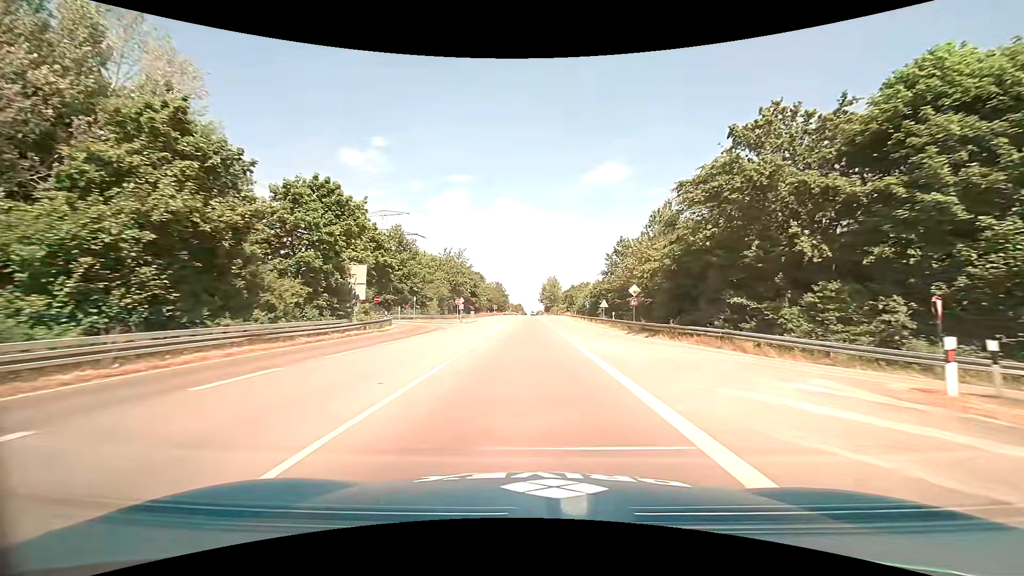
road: primary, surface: asphalt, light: Day
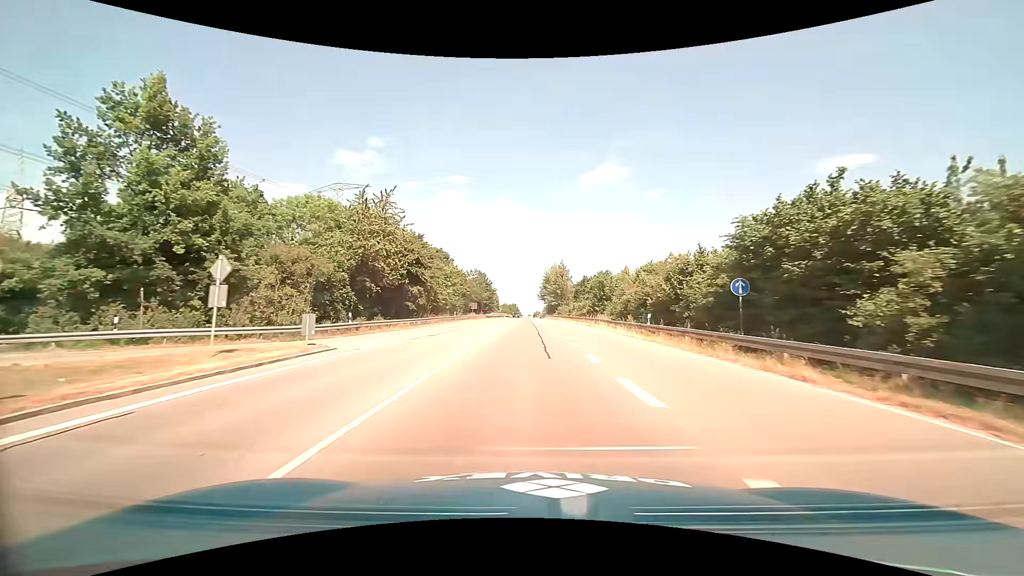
(-0.1, +47.8) m; +1°
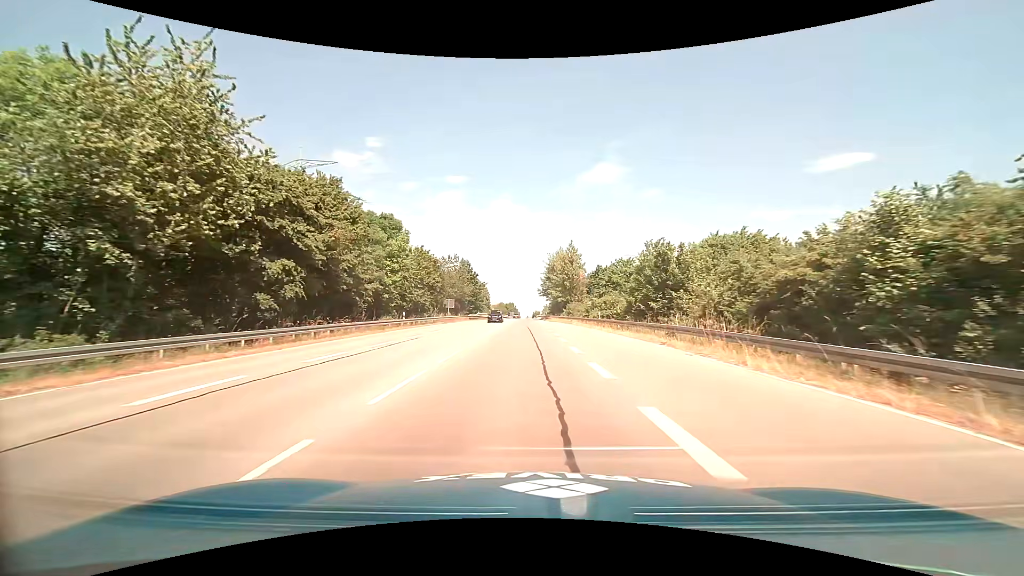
(0.0, +27.0) m; 0°
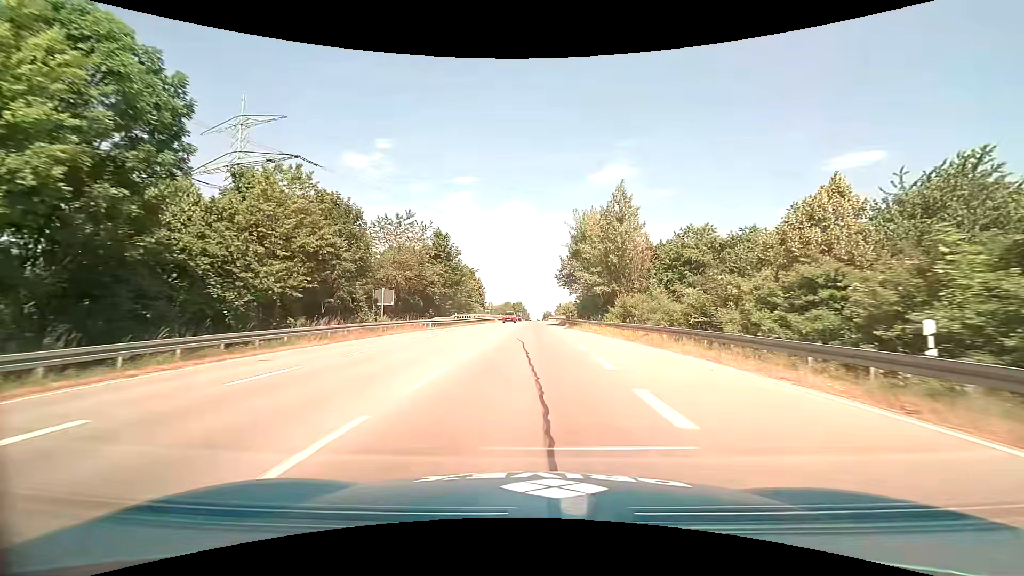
(-0.3, +34.3) m; -1°
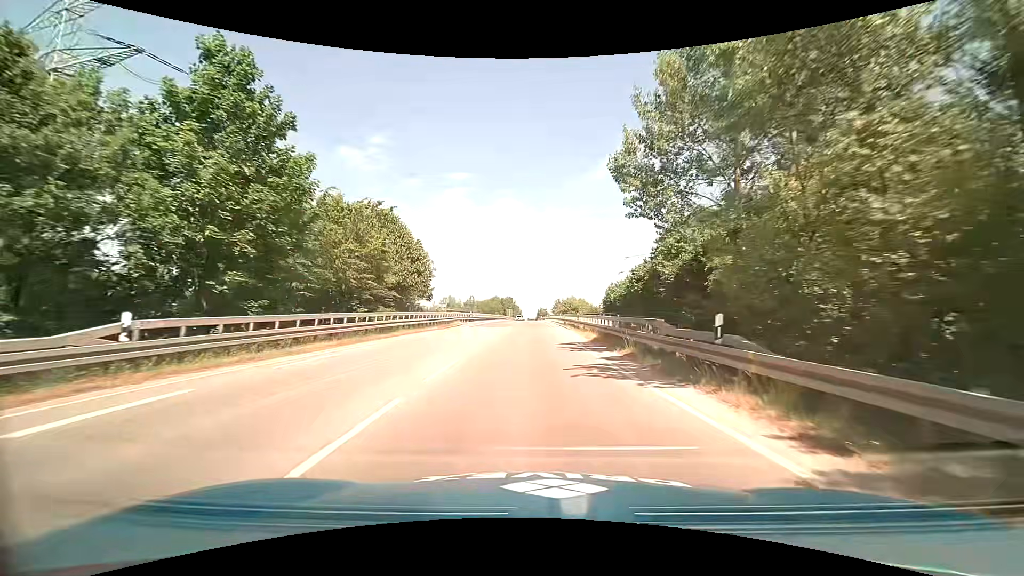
(+0.1, +40.1) m; +1°
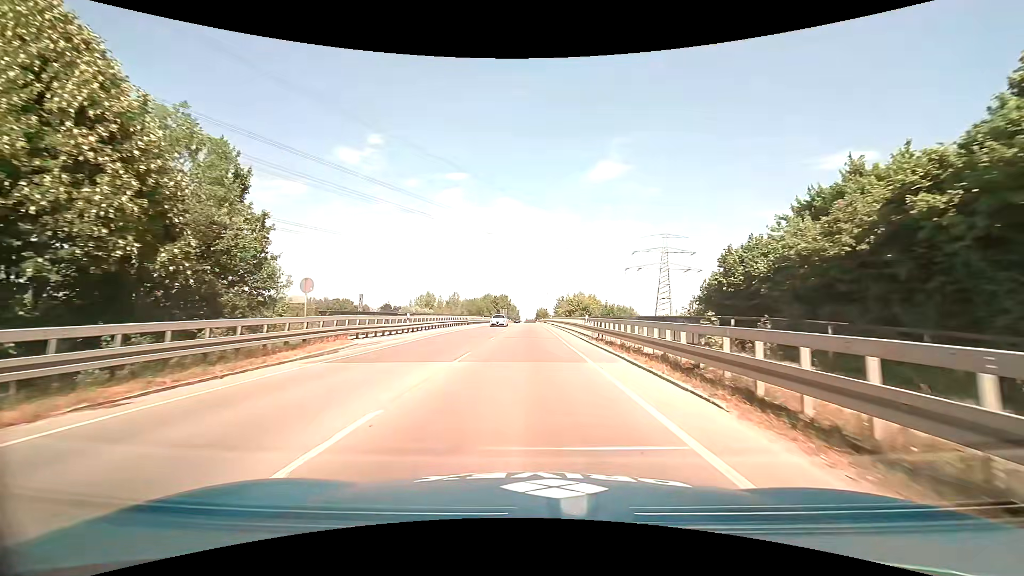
(+0.2, +30.2) m; 0°
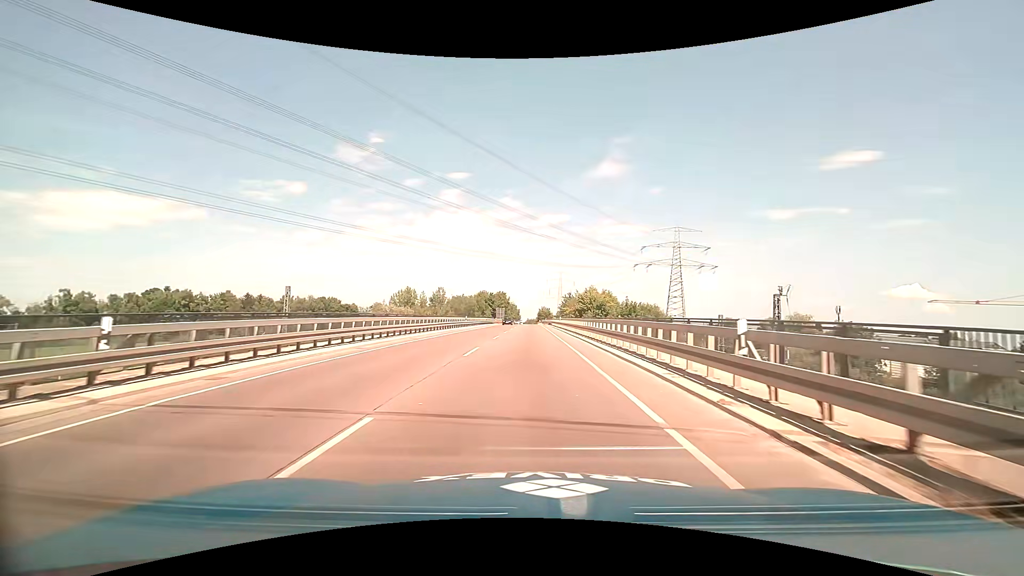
(0.0, +22.0) m; 0°
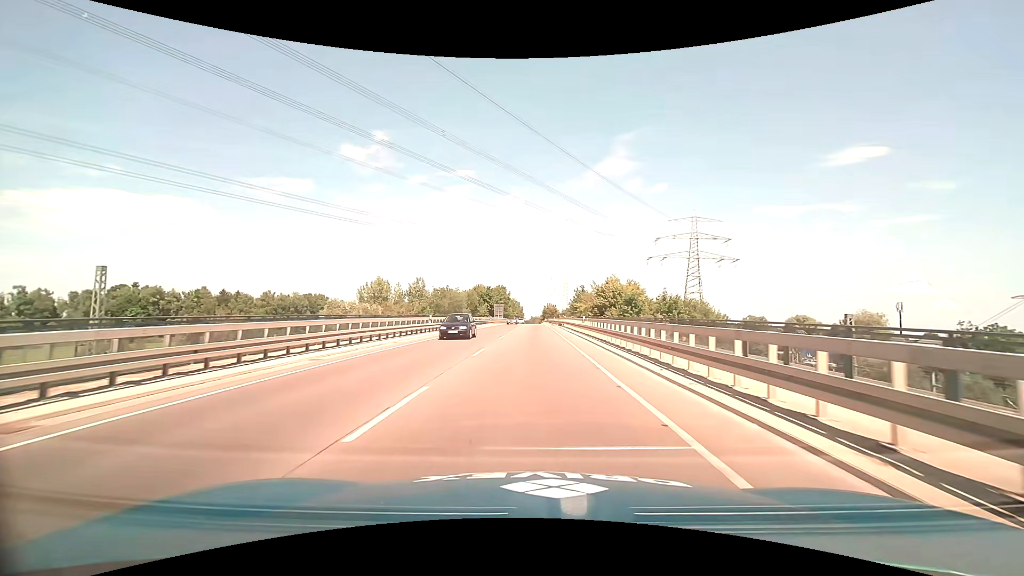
(-0.1, +22.5) m; -1°
(0, +10) (0, +20) (0, +30) (0, +40) (0, +50) (0, +60) (0, +70) (0, +80) (0, +90) (0, +100) m
